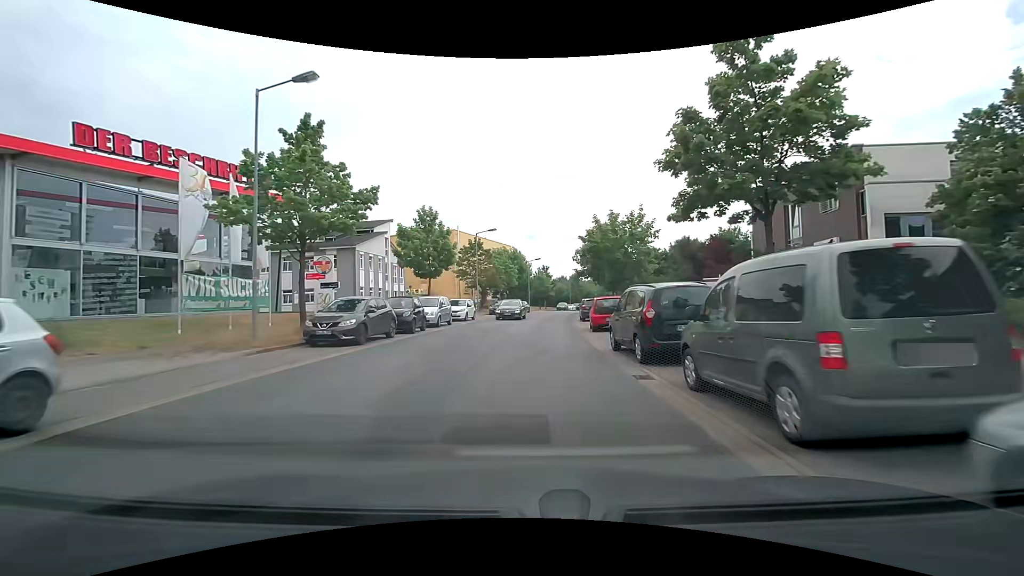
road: residential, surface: asphalt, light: Day
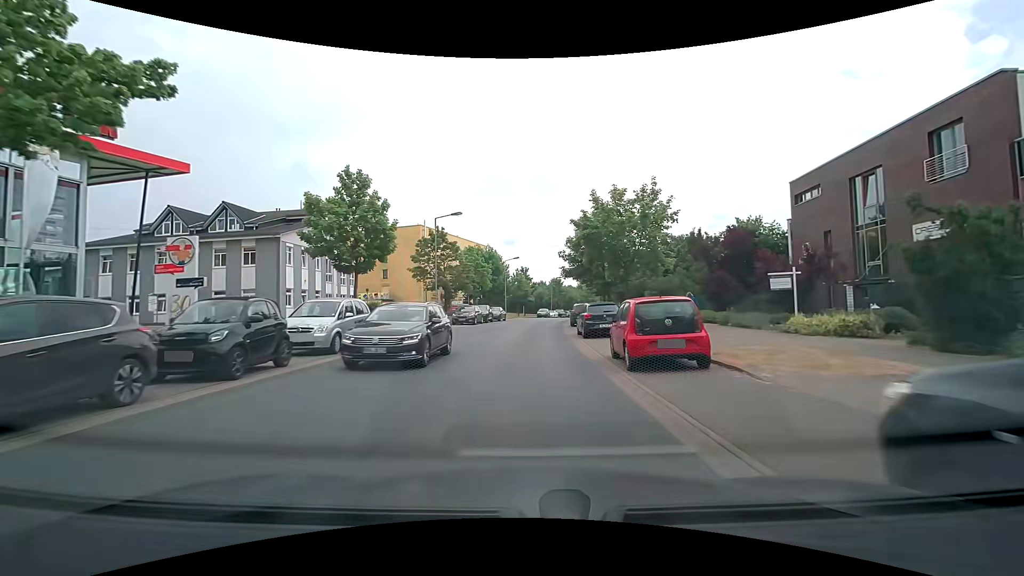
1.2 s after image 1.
(+0.2, +11.3) m; +2°
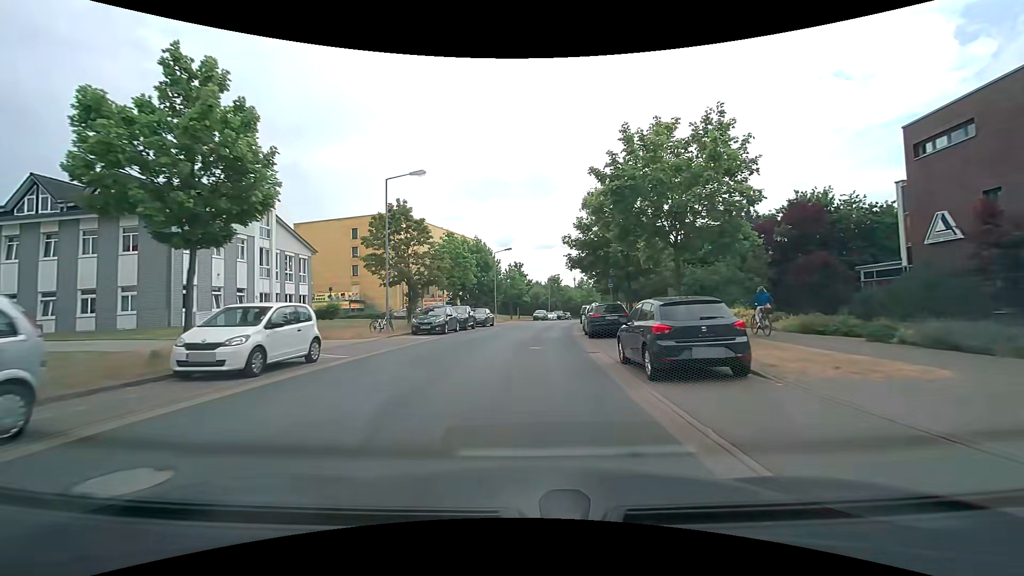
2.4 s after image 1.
(+0.1, +11.7) m; +1°
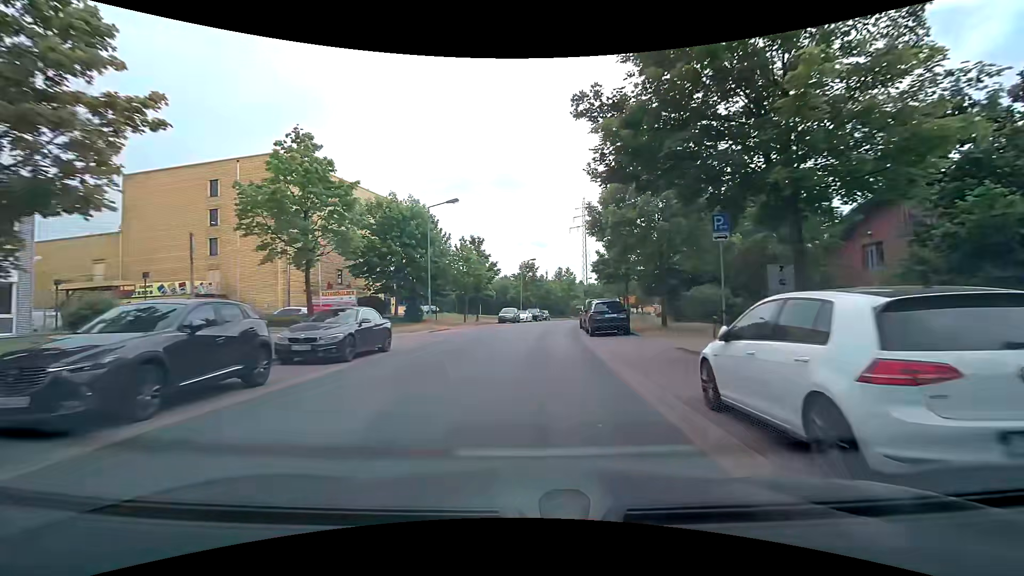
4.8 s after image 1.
(+0.6, +24.3) m; +3°
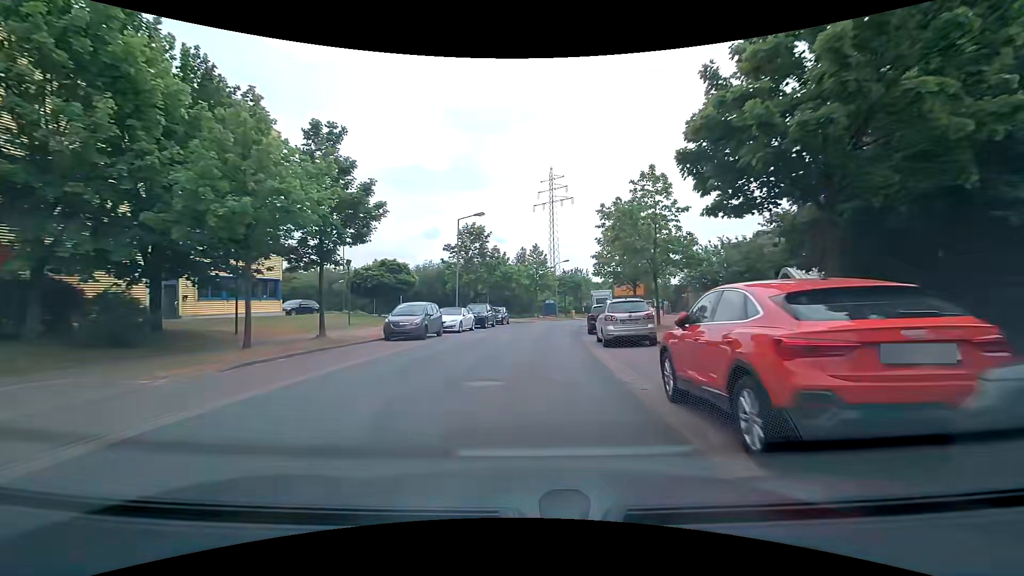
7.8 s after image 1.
(+1.2, +29.9) m; +4°
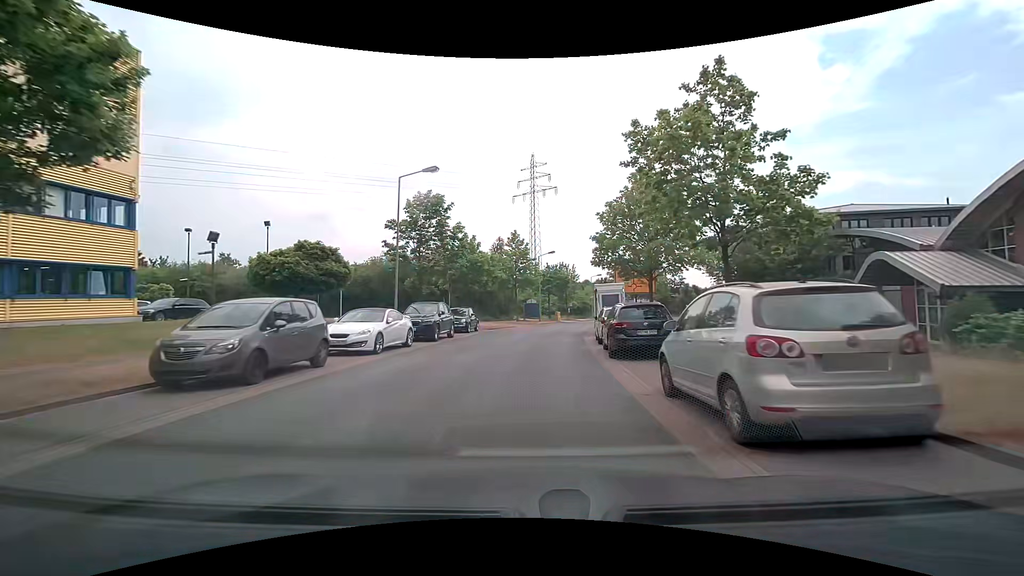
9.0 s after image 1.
(+0.3, +11.8) m; +2°
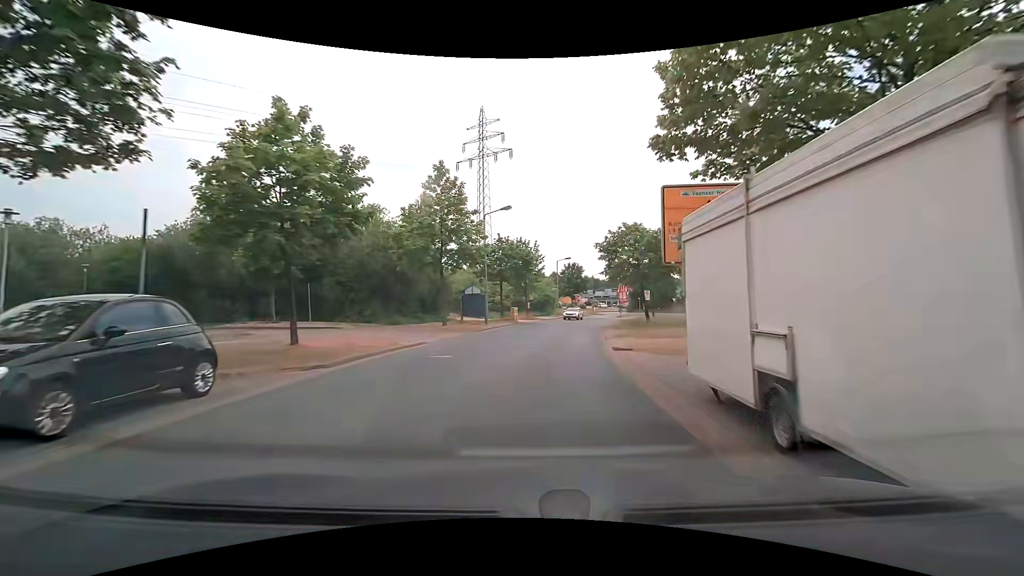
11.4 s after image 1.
(+1.2, +23.3) m; +6°
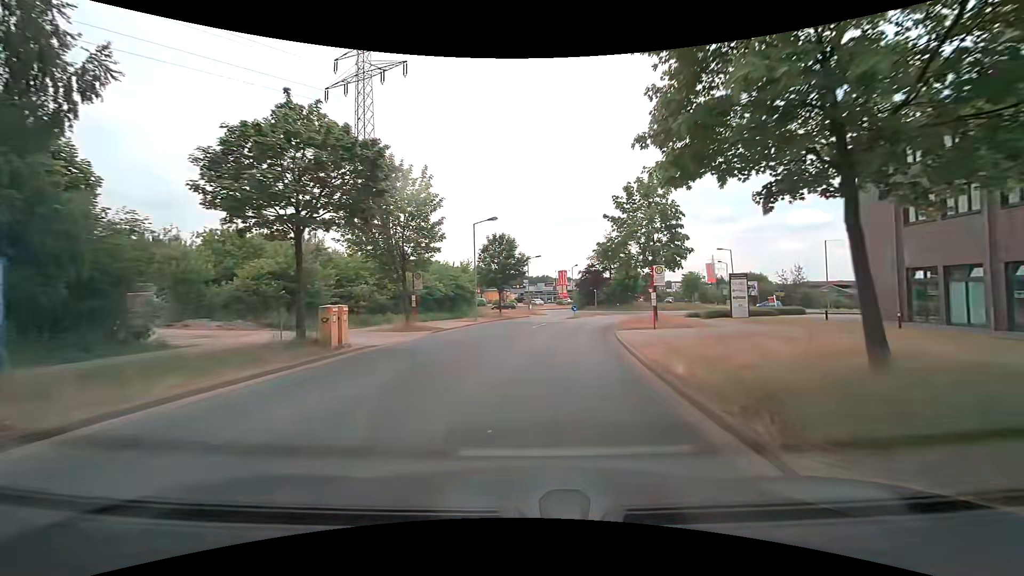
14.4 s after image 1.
(+2.3, +29.3) m; +8°
(0, +10) (+1, +20) (+3, +30) (+5, +40) (+7, +49) (+11, +59) (+18, +65) (+27, +69) (+32, +78) (+31, +87) m
